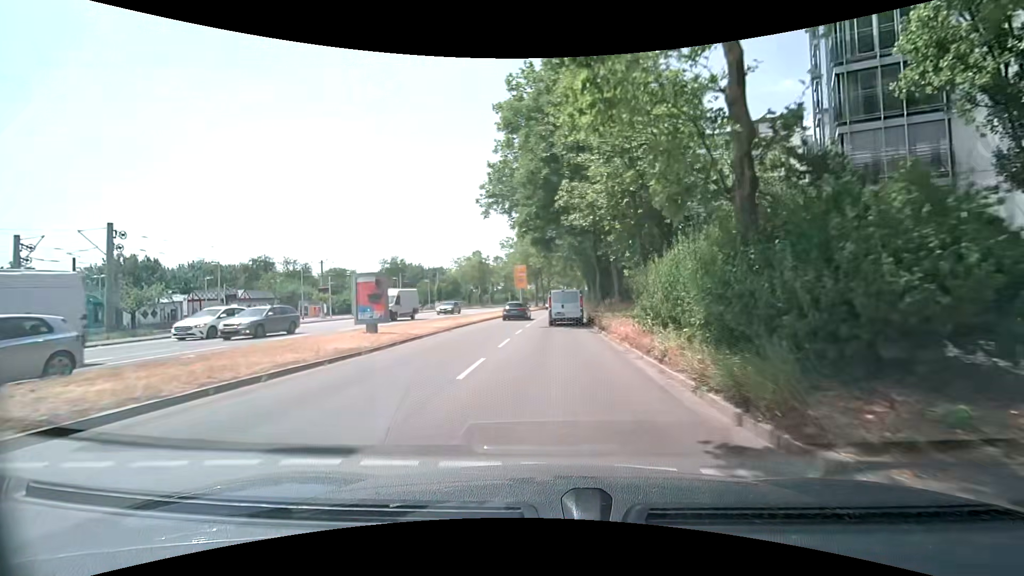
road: secondary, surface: asphalt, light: Day
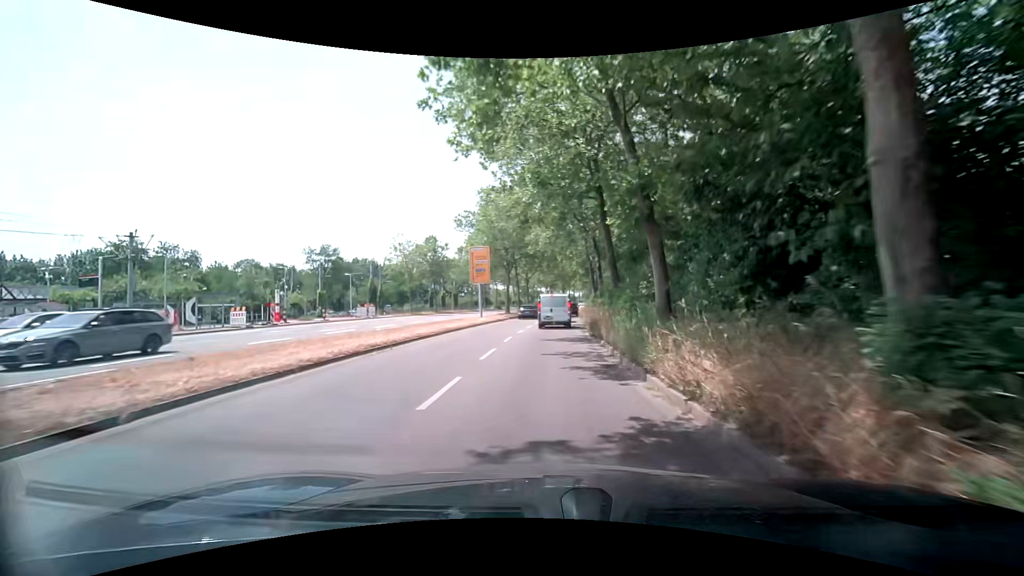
(+0.4, +26.3) m; +2°
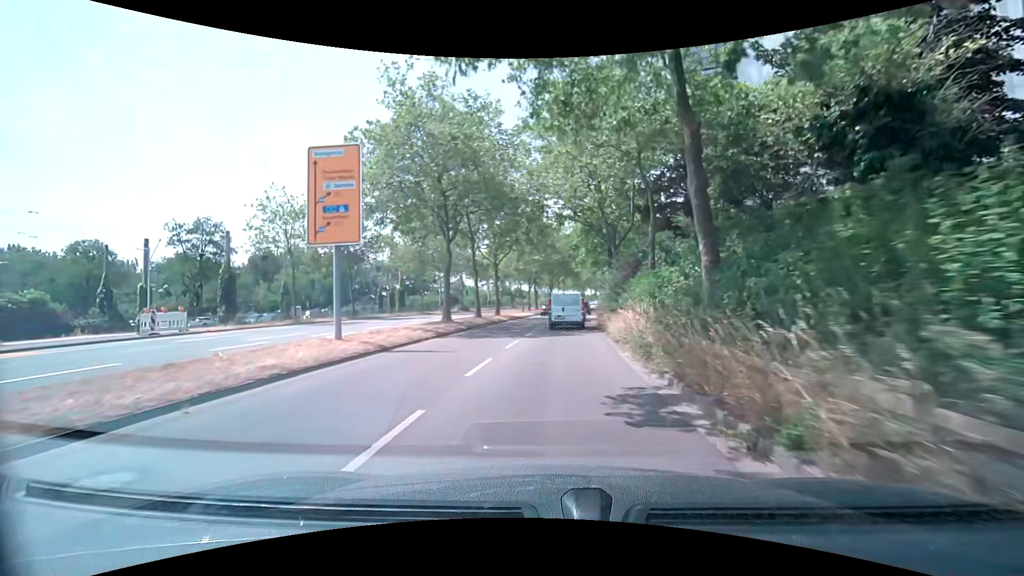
(+0.5, +27.1) m; +2°
(0, +10) (+1, +20) (+1, +30) (+2, +40) (+3, +50) (+4, +60) (+6, +70) (+7, +80) (+9, +89) (+10, +99) m
